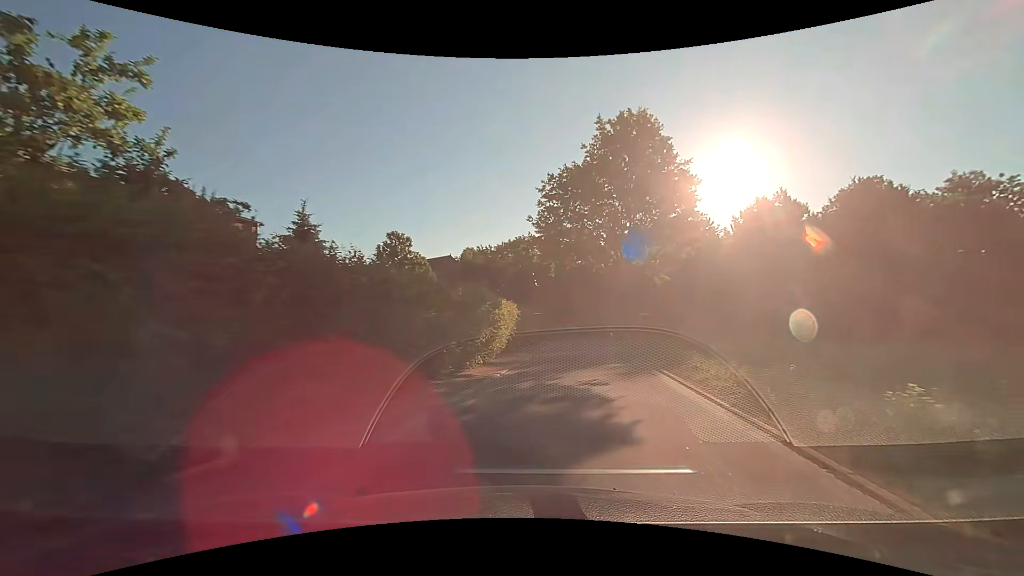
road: residential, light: Day
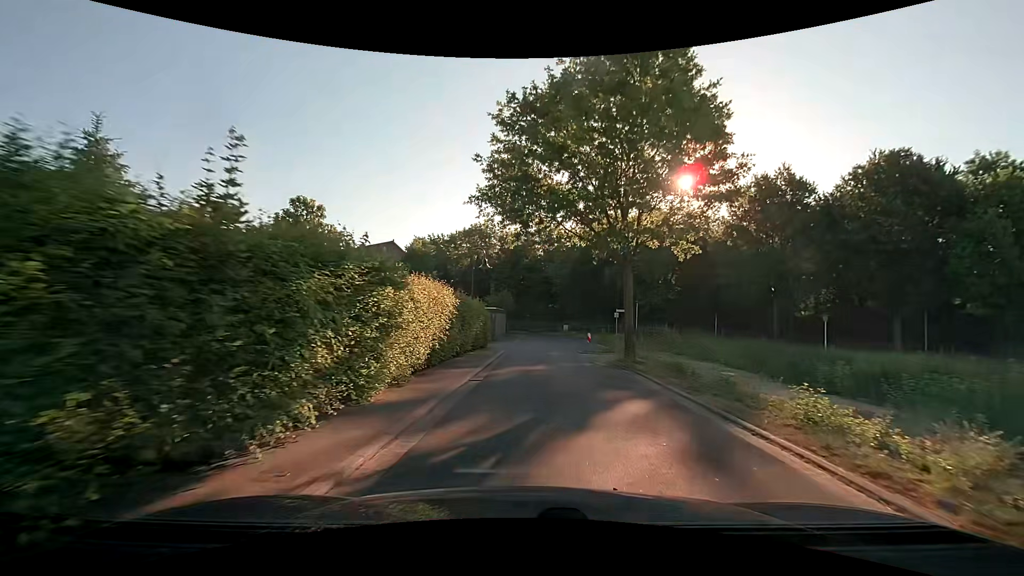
(+0.5, +9.7) m; +5°
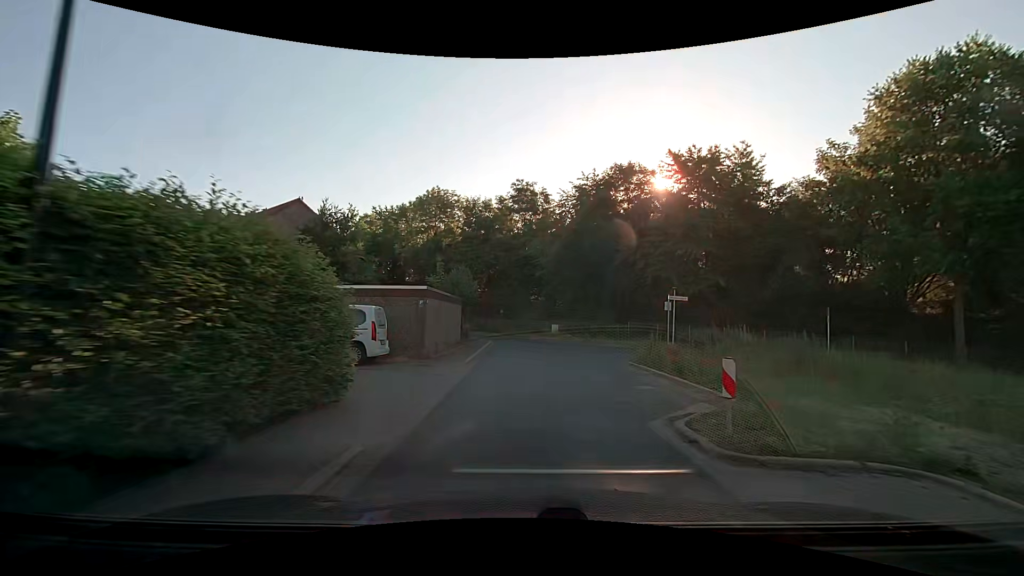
(+0.4, +20.1) m; +3°
(0, +10) (+2, +20) (+2, +30) (0, +40) (-5, +48) (-11, +56) (-19, +62) (-26, +69) (-34, +76) (-42, +82) m
